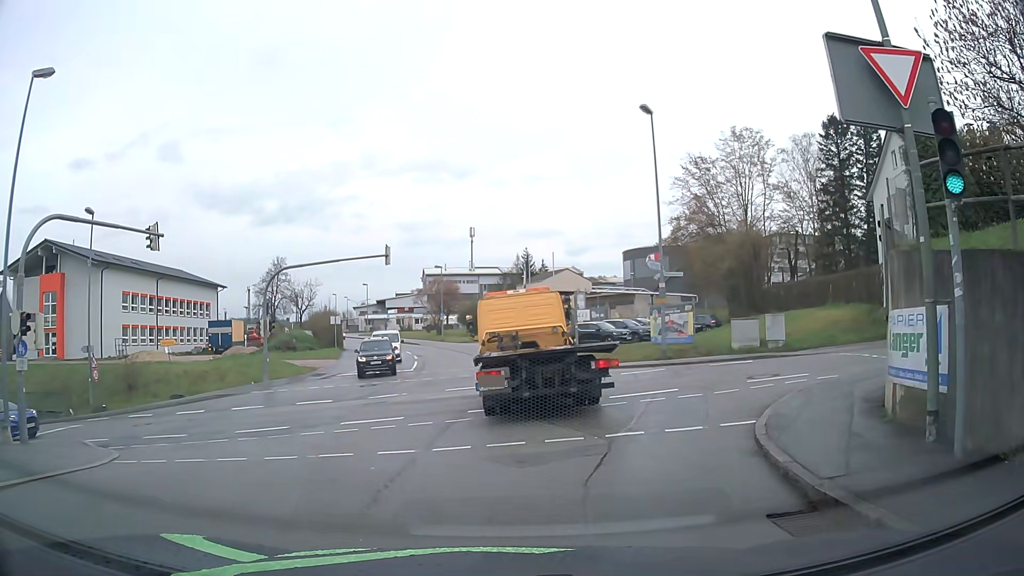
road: residential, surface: asphalt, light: Day
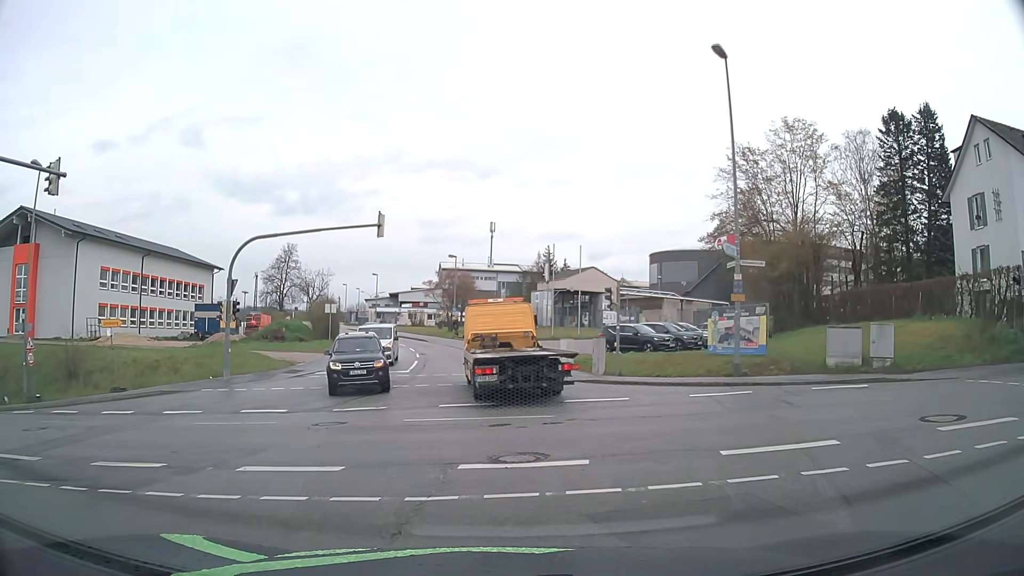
(-0.1, +7.0) m; -1°
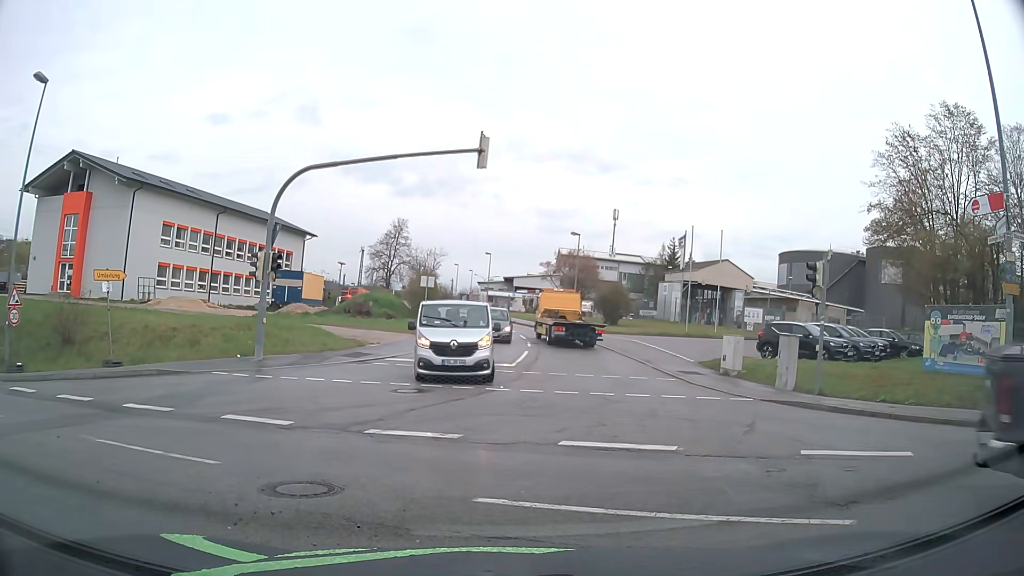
(-0.5, +7.8) m; -7°
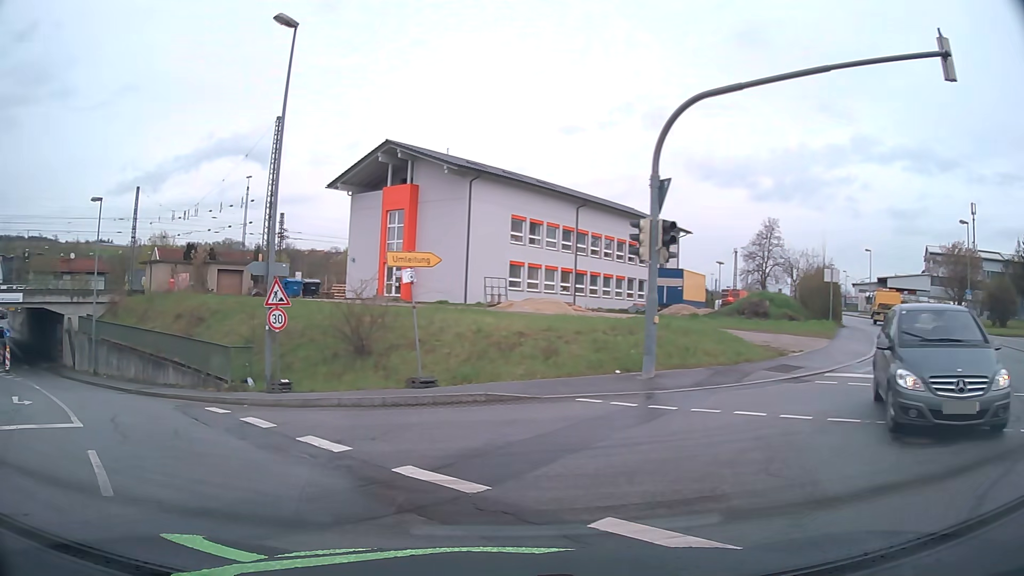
(-2.0, +6.6) m; -34°
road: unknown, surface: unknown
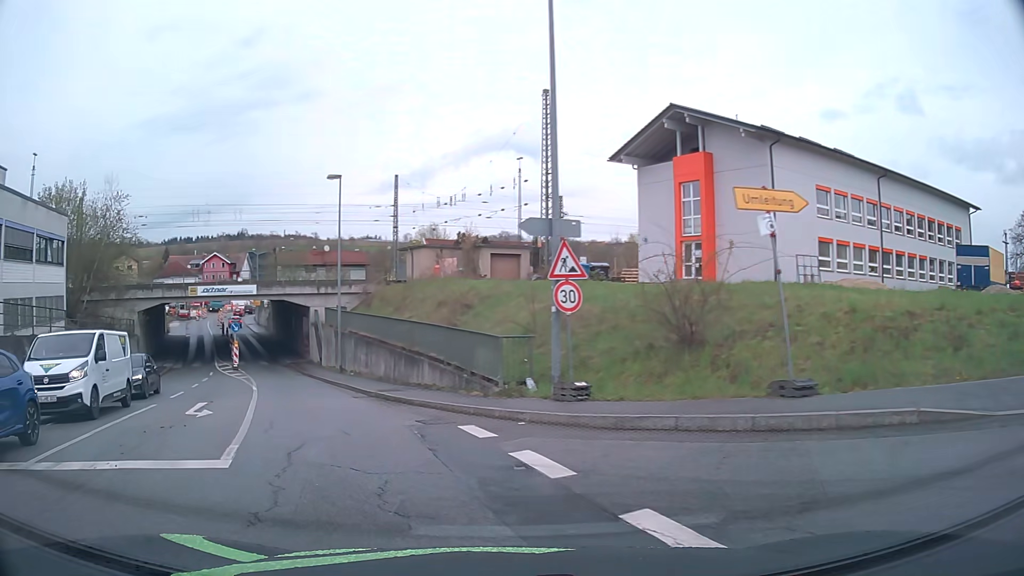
(-1.1, +5.3) m; -23°
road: tertiary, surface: asphalt
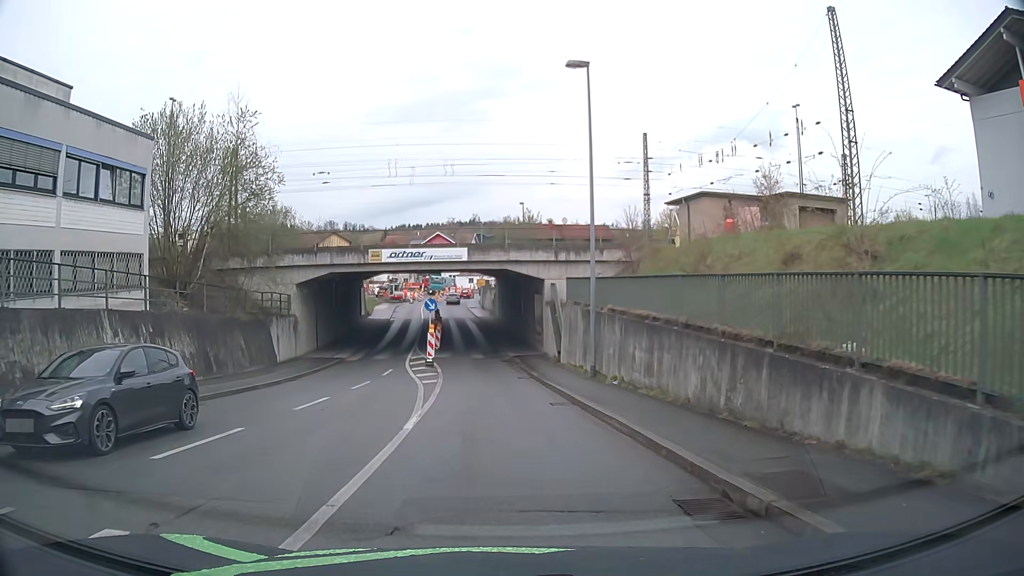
(-3.4, +13.6) m; -21°
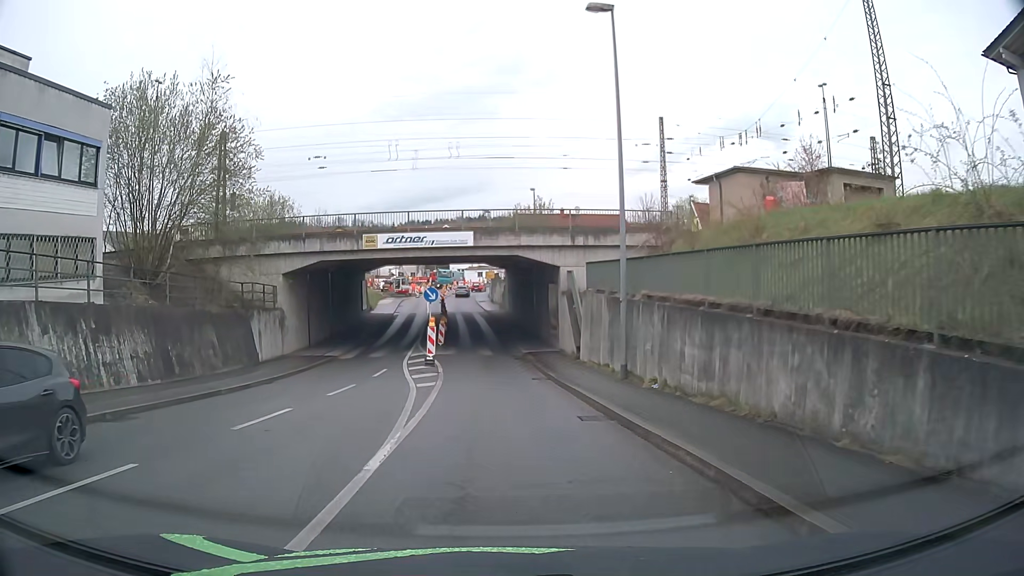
(0.0, +3.8) m; 0°
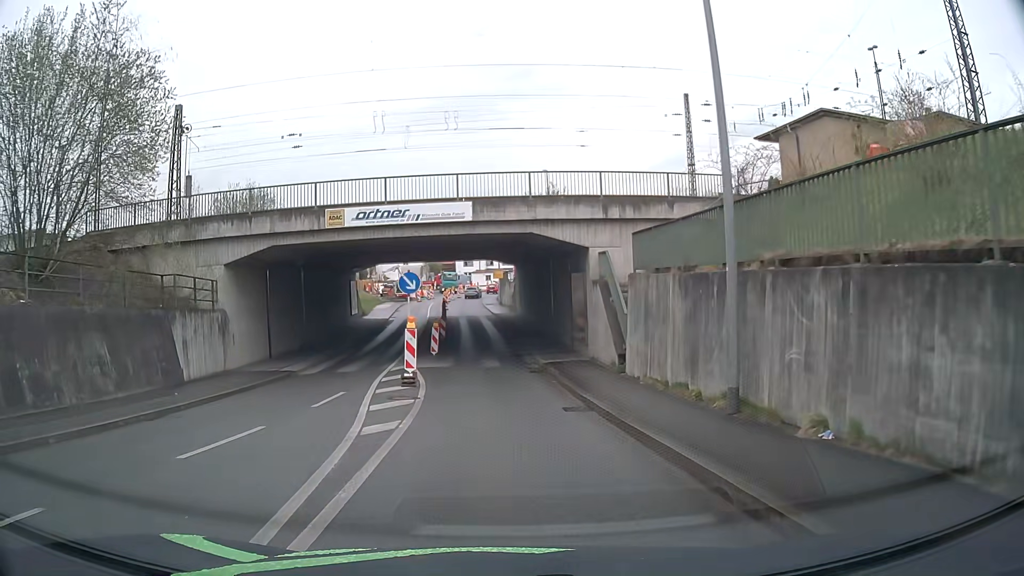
(-0.1, +8.1) m; -1°
